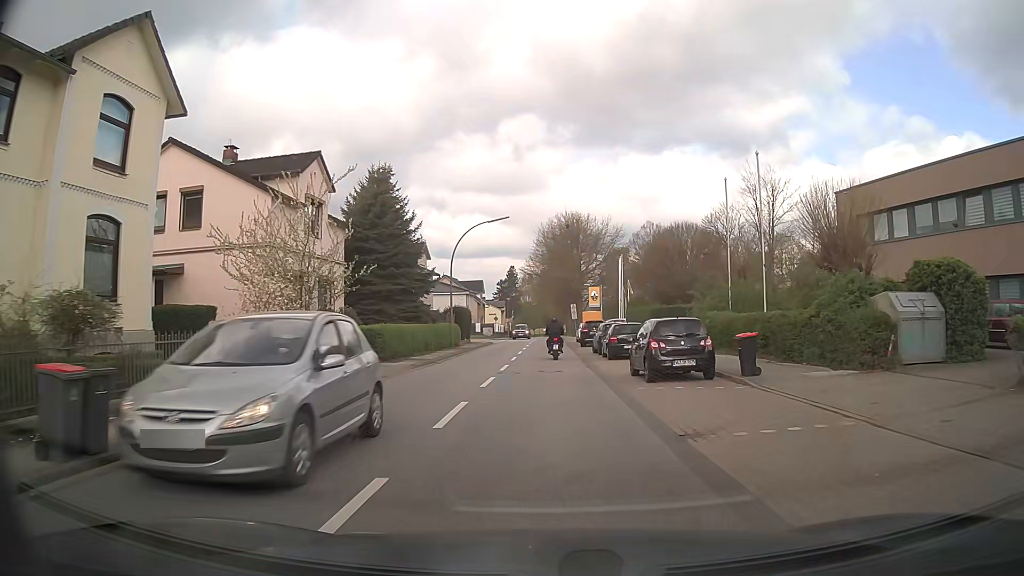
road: secondary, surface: asphalt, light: Day
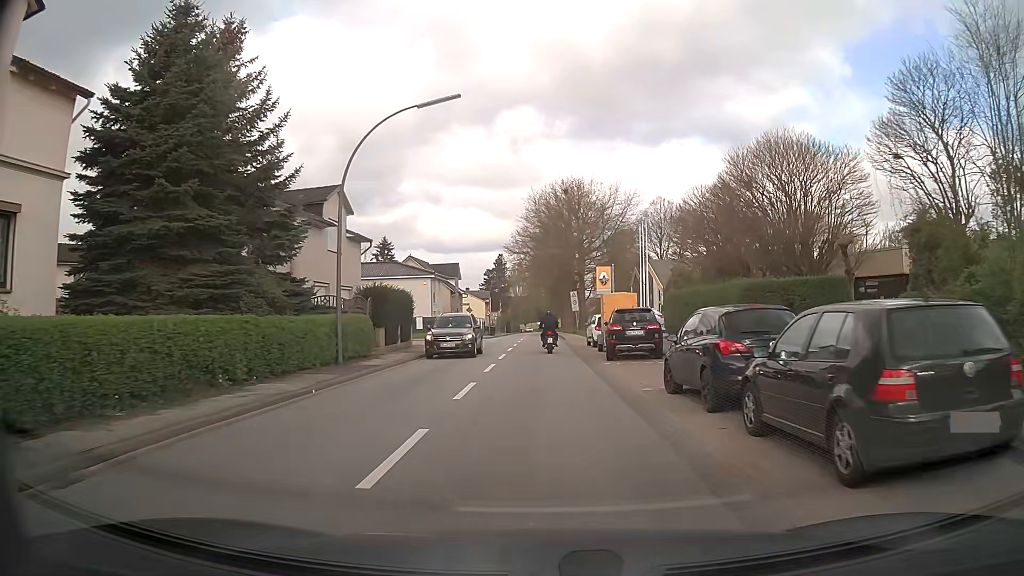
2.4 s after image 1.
(0.0, +21.7) m; -1°
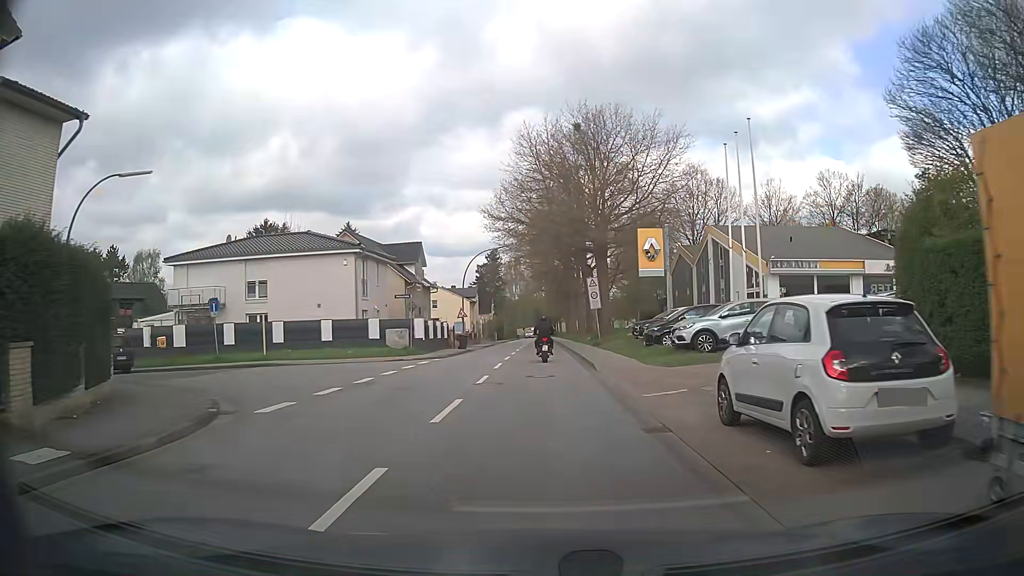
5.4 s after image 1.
(+0.5, +25.9) m; +1°
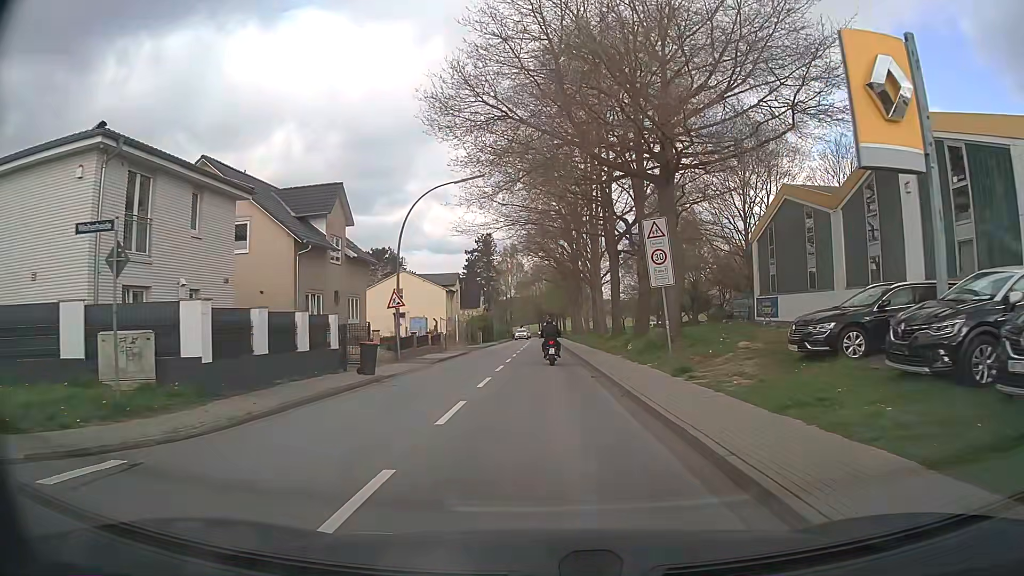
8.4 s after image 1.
(+0.1, +24.0) m; 0°
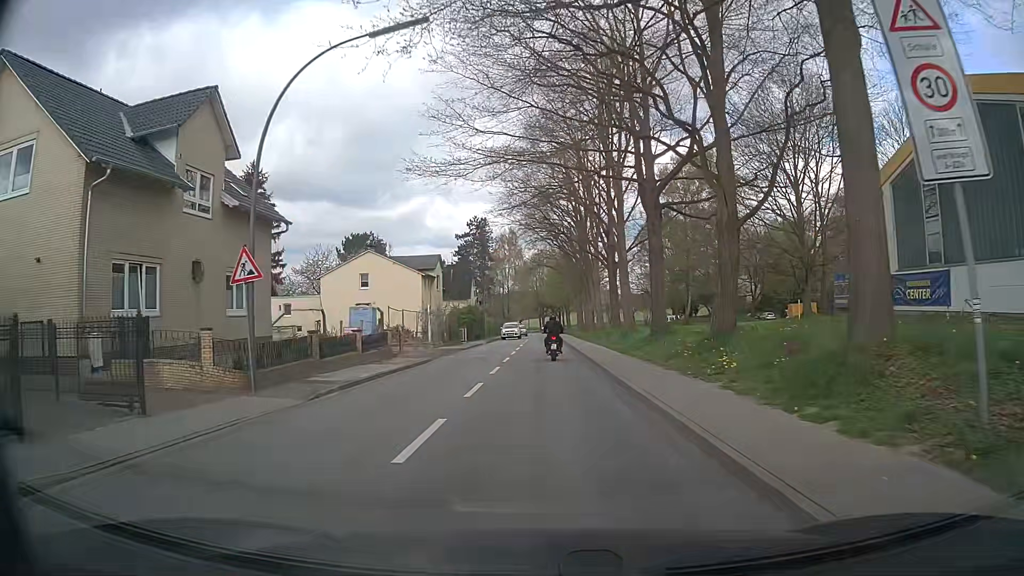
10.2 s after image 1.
(-0.1, +14.9) m; 0°
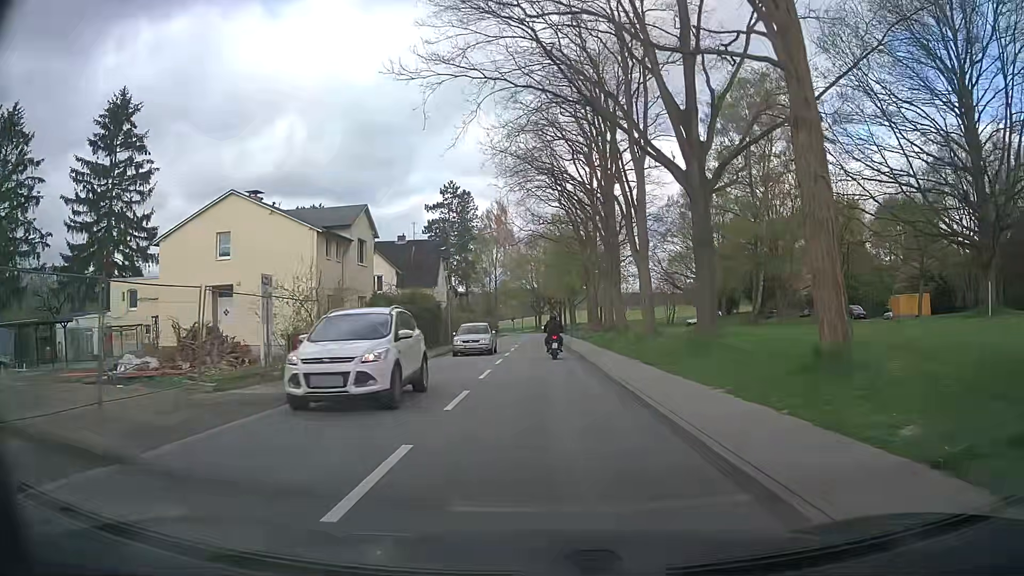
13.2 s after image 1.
(-0.3, +26.2) m; -1°
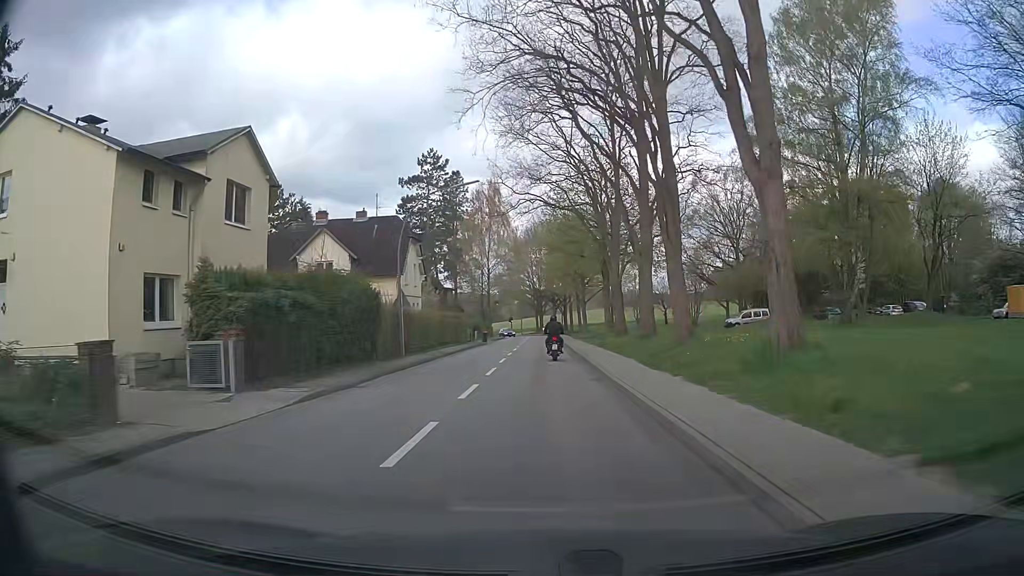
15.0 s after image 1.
(0.0, +16.2) m; -1°
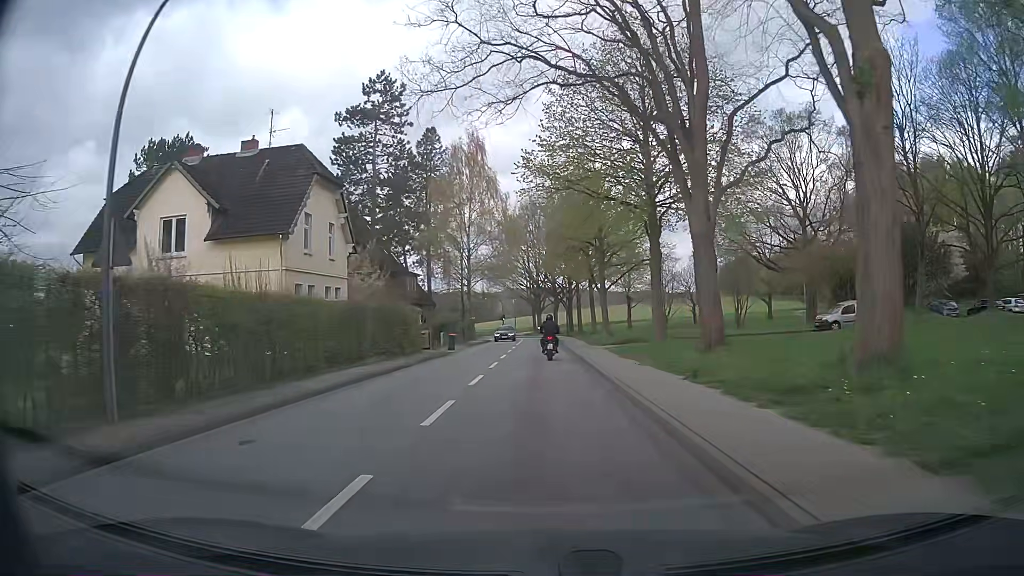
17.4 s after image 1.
(+0.2, +21.4) m; 0°
(0, +10) (0, +20) (+1, +30) (+1, +40) (+1, +50) (+1, +60) (+1, +70) (0, +80) (-2, +90) (-6, +99) m
